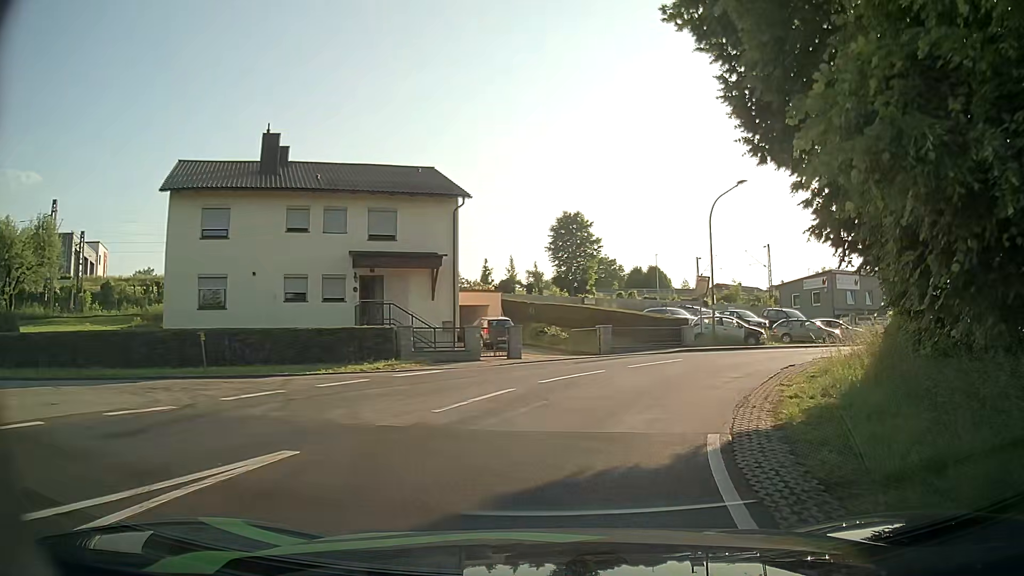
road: unclassified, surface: asphalt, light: Day
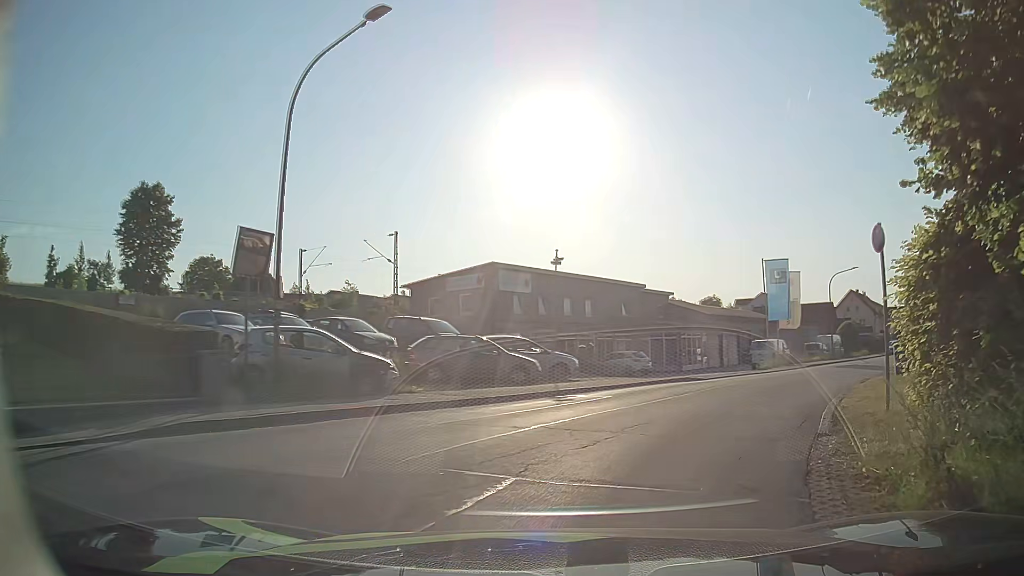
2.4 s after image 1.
(+4.4, +17.8) m; +30°
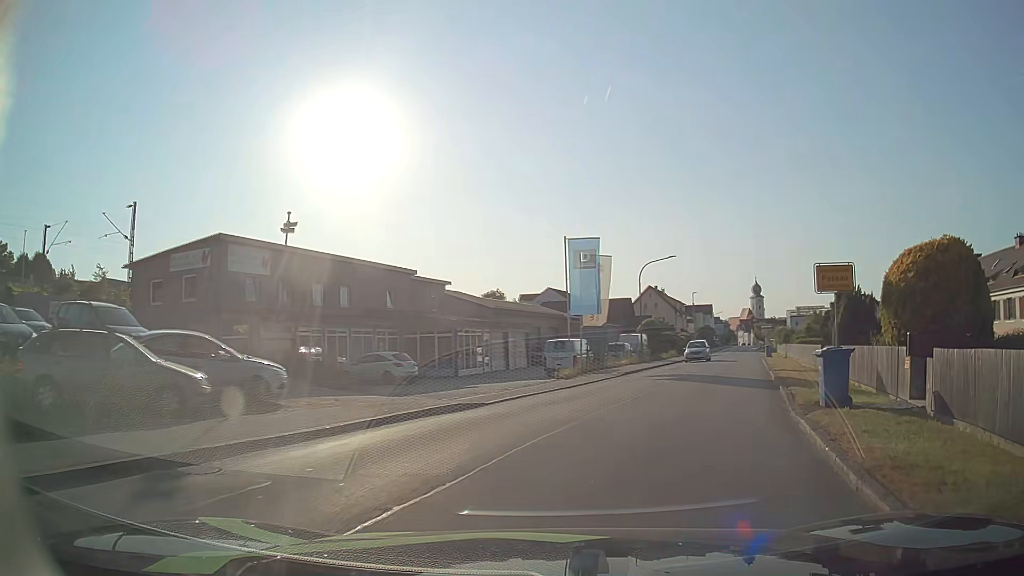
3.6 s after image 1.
(+1.7, +8.8) m; +20°
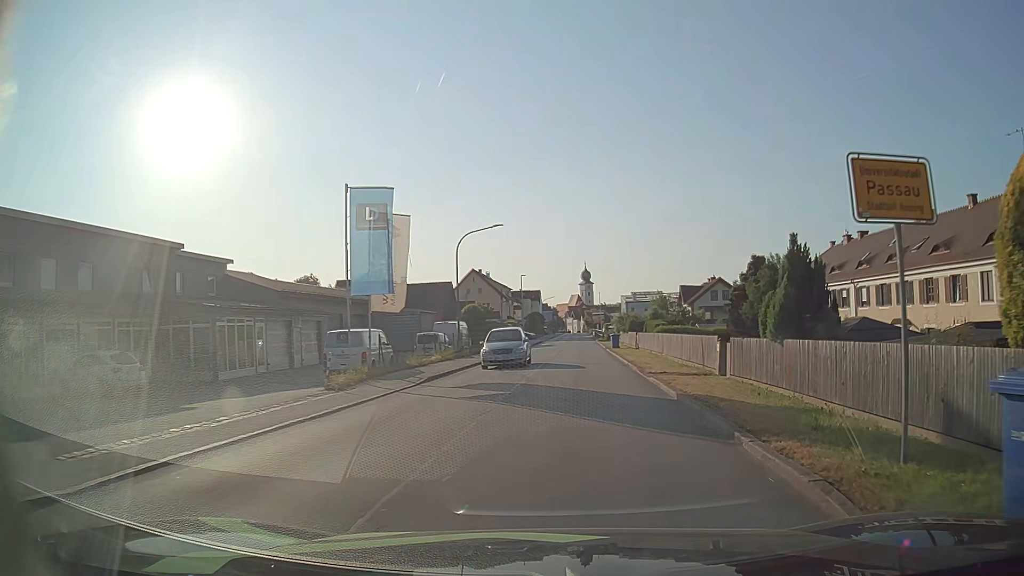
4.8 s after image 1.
(+1.4, +9.6) m; +15°
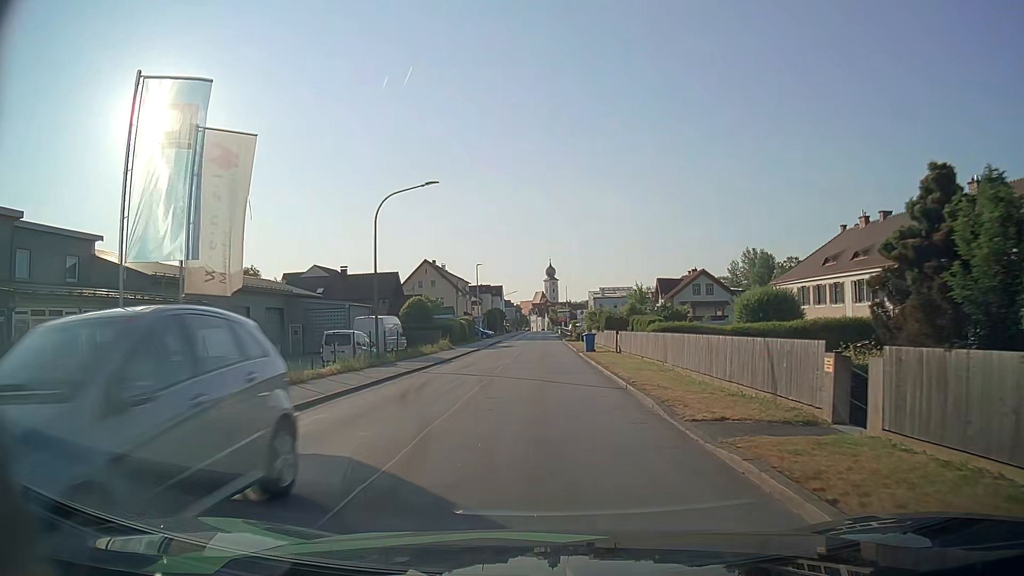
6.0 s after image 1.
(+0.3, +11.1) m; +2°
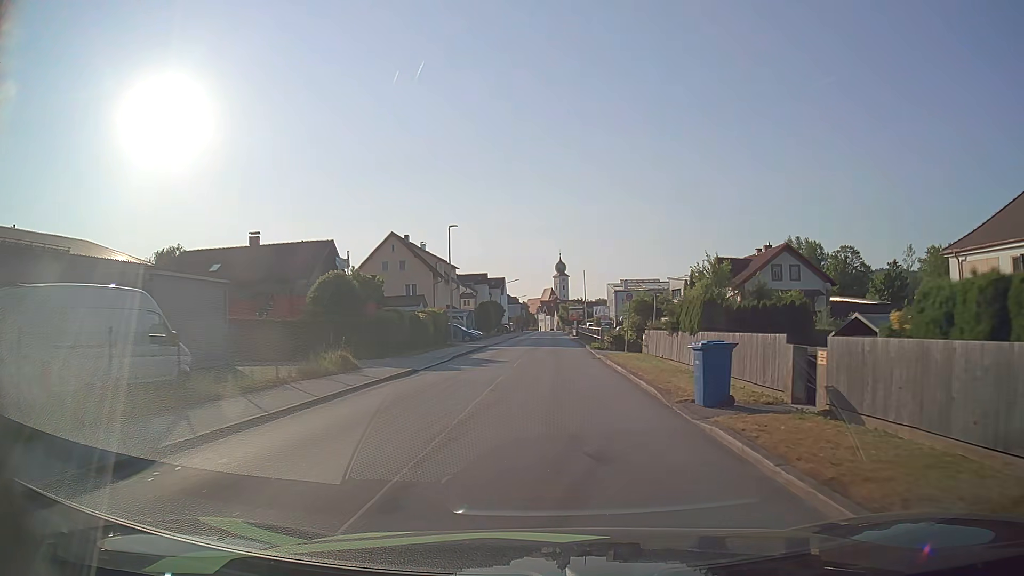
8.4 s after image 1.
(-0.3, +26.9) m; -1°
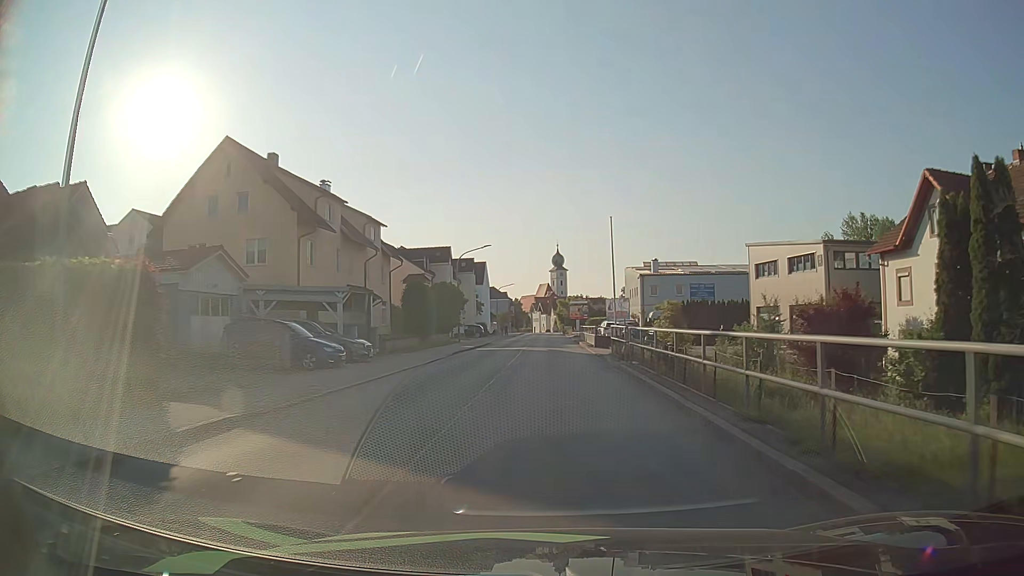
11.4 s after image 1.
(+0.2, +37.6) m; +1°
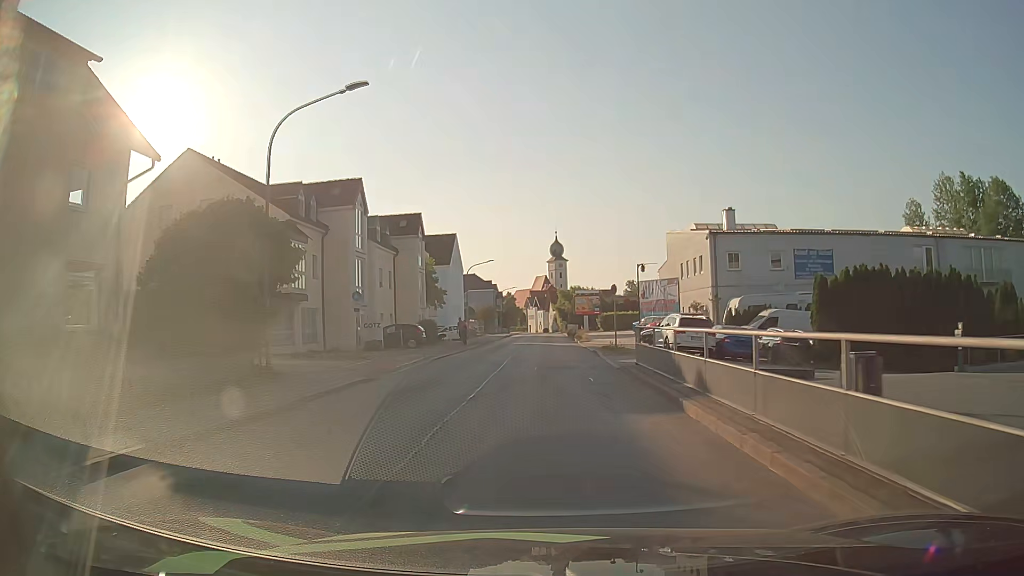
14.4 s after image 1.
(-0.1, +35.0) m; 0°
(0, +10) (0, +20) (0, +30) (0, +40) (0, +50) (0, +60) (0, +70) (-1, +80) (-1, +90) (-1, +100) m
